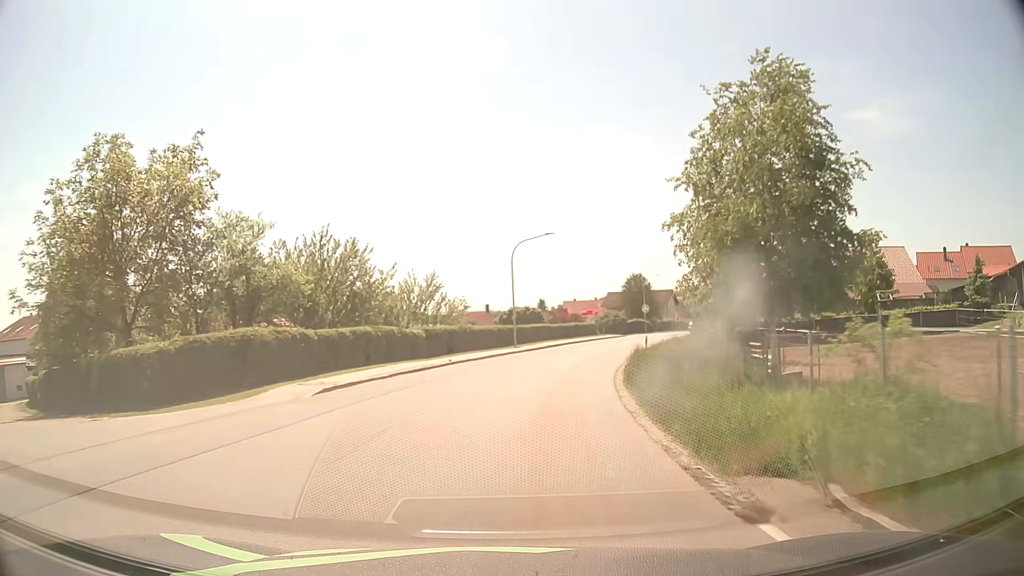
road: tertiary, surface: asphalt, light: Day
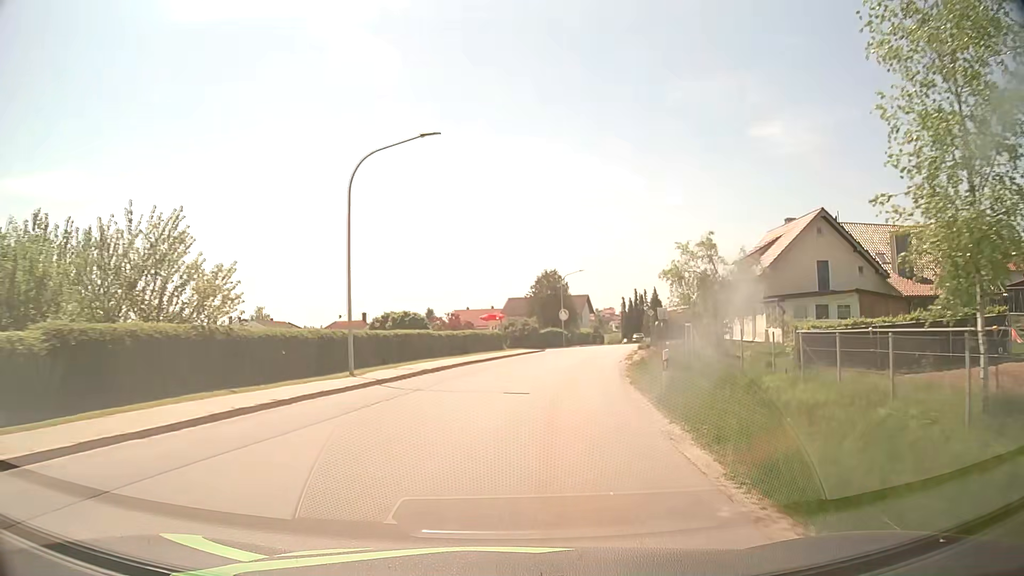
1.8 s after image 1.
(+1.7, +22.9) m; +9°
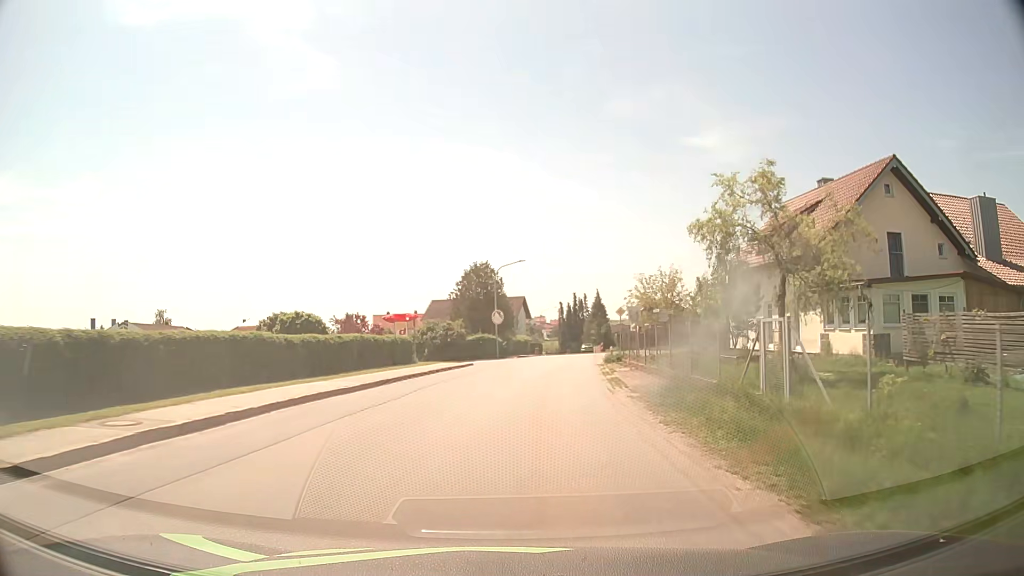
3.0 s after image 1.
(+0.8, +15.1) m; +6°
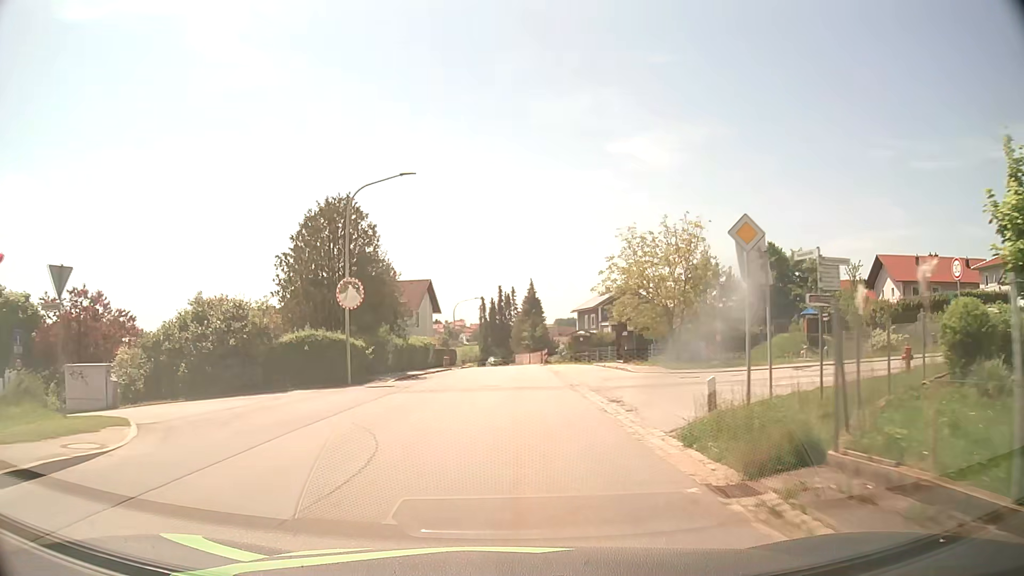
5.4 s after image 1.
(+2.1, +30.1) m; +7°
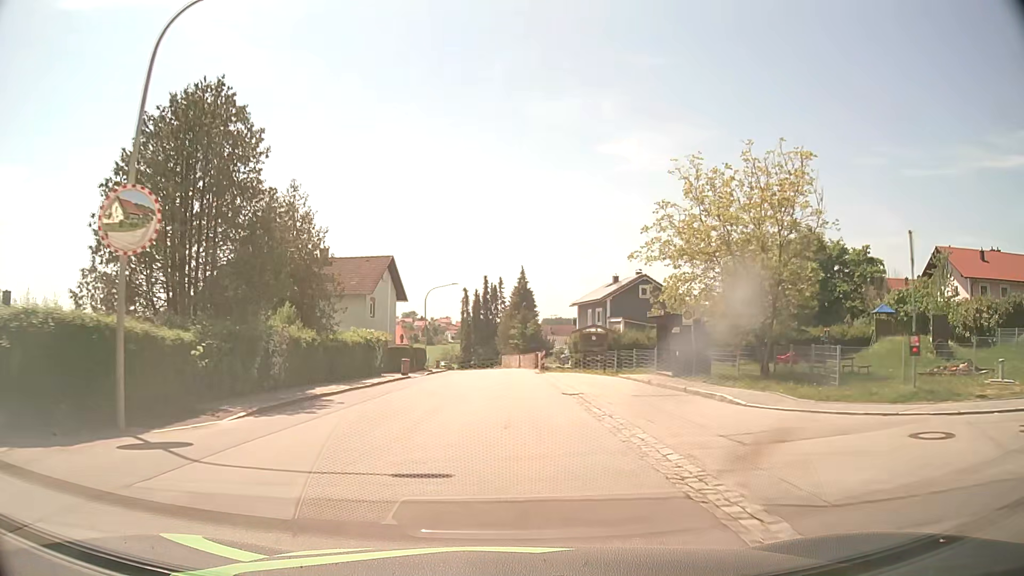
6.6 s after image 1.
(+0.2, +15.2) m; +1°
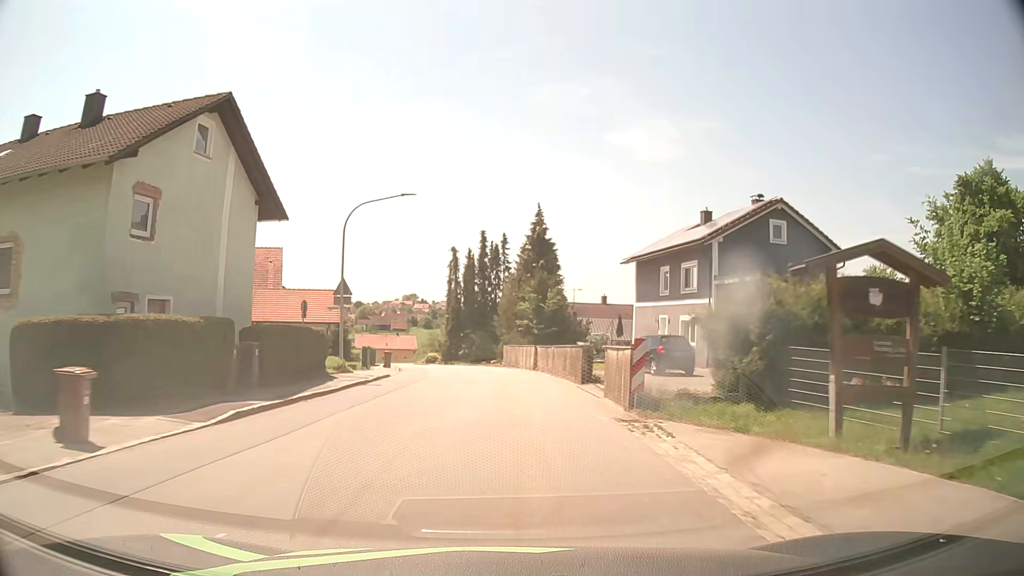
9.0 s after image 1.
(0.0, +30.6) m; 0°
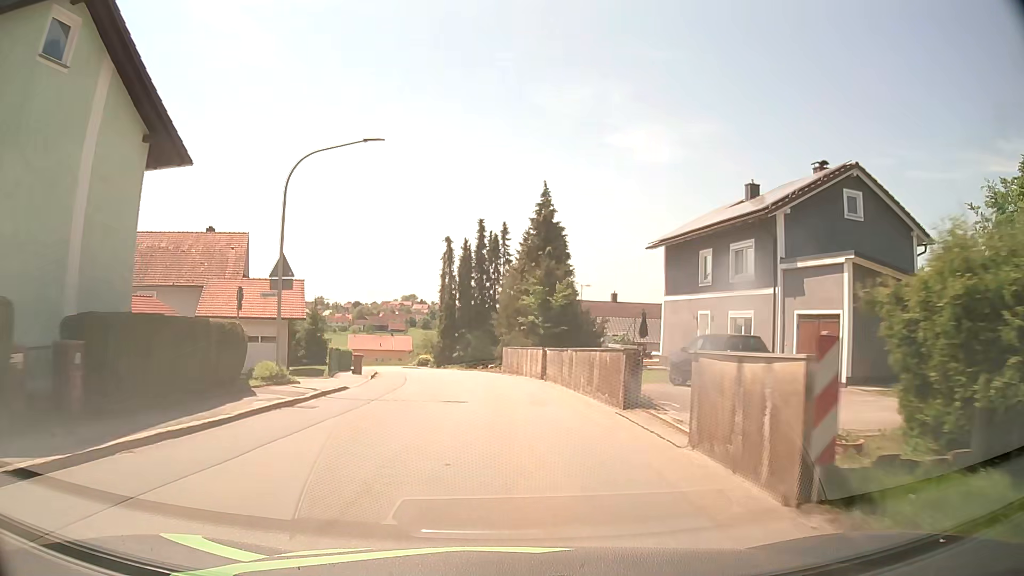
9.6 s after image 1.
(0.0, +7.7) m; 0°
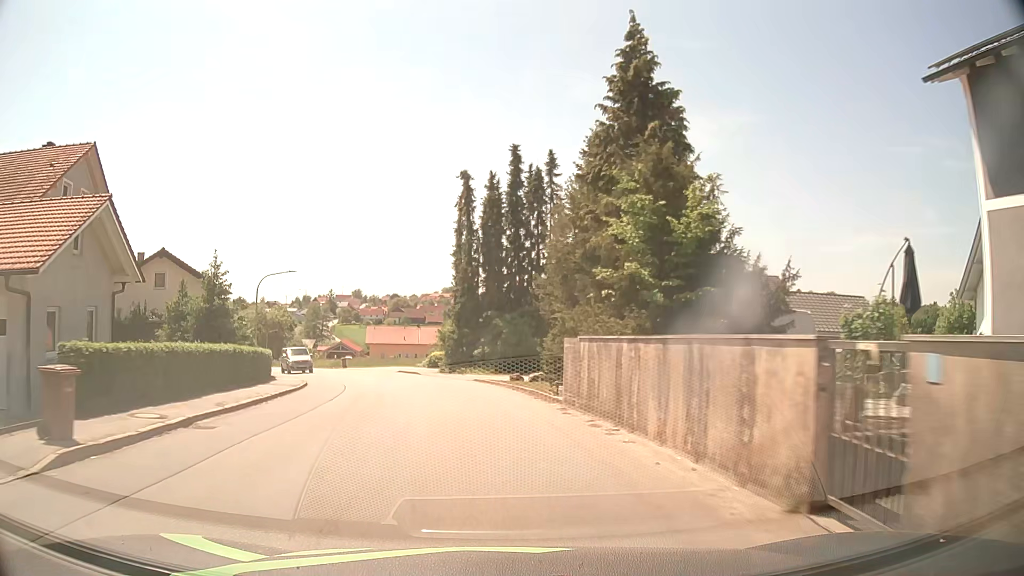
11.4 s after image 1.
(-0.2, +23.2) m; -3°
(0, +10) (-2, +20) (-4, +30) (-7, +39) (-11, +48) (-16, +57) (-21, +66) (-26, +74) (-30, +83) (-35, +92) m
